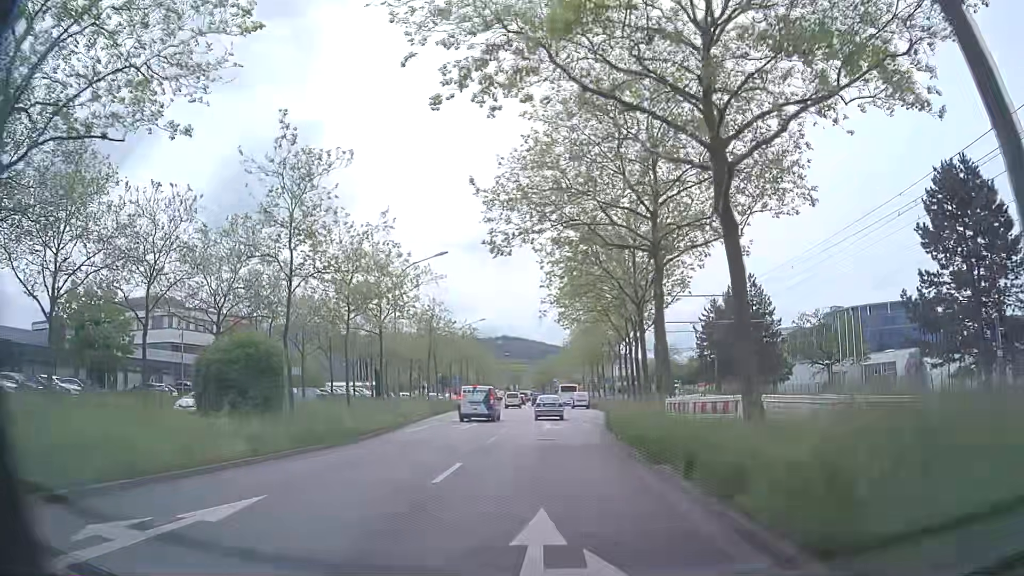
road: primary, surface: asphalt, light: Day
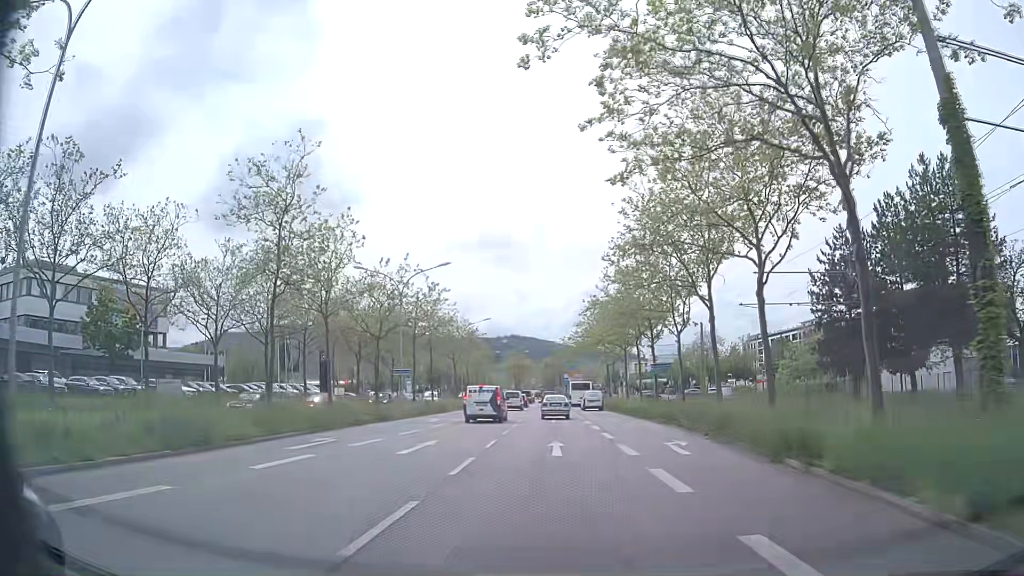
(-0.4, +31.9) m; -1°
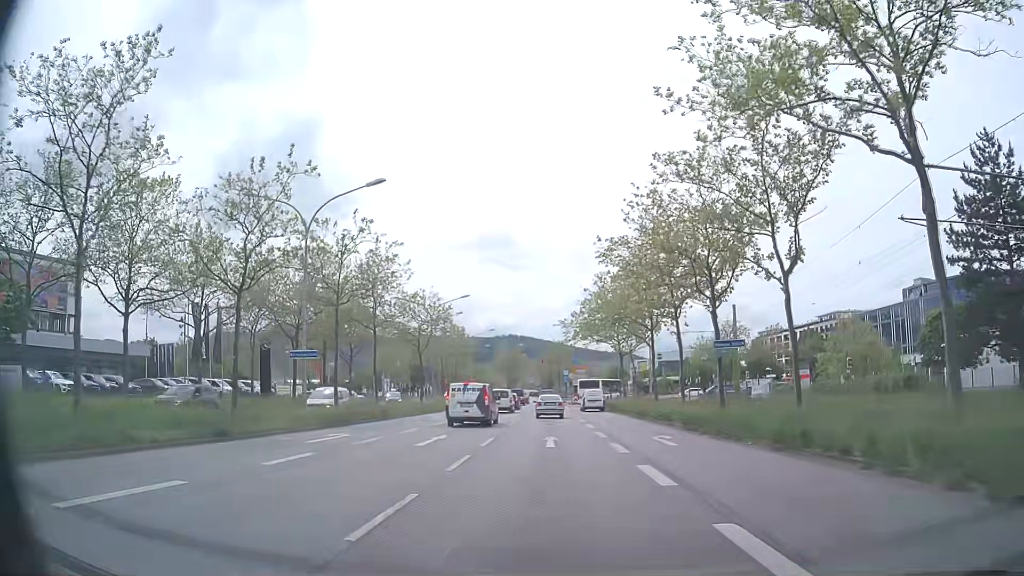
(0.0, +17.3) m; +1°
